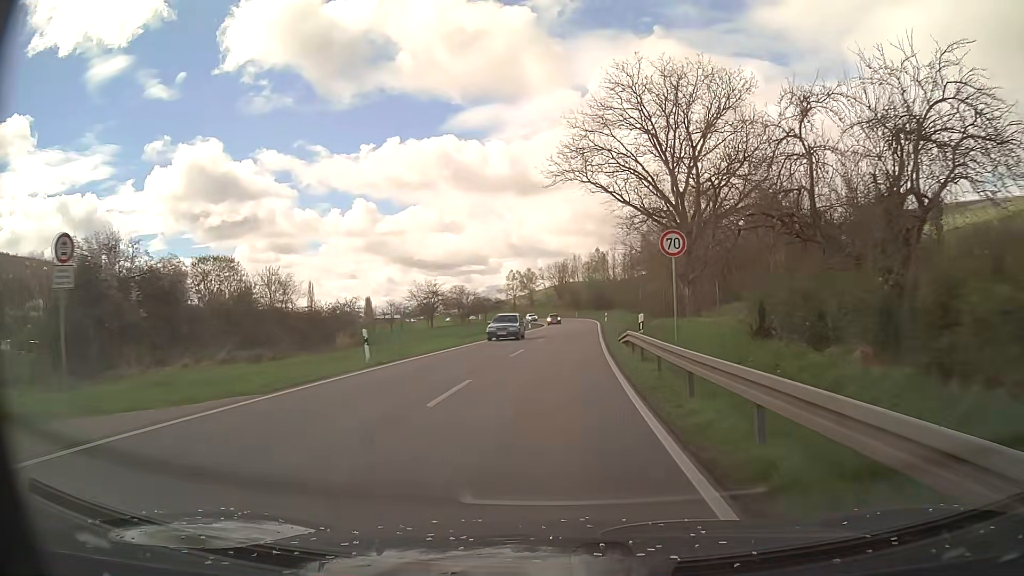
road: primary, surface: asphalt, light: Day
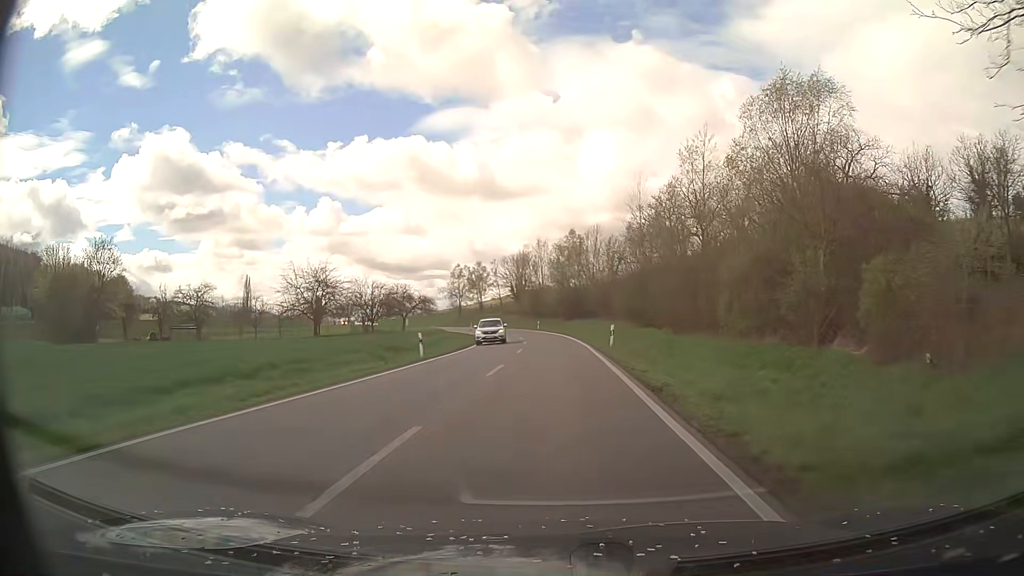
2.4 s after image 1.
(+1.3, +41.7) m; +3°
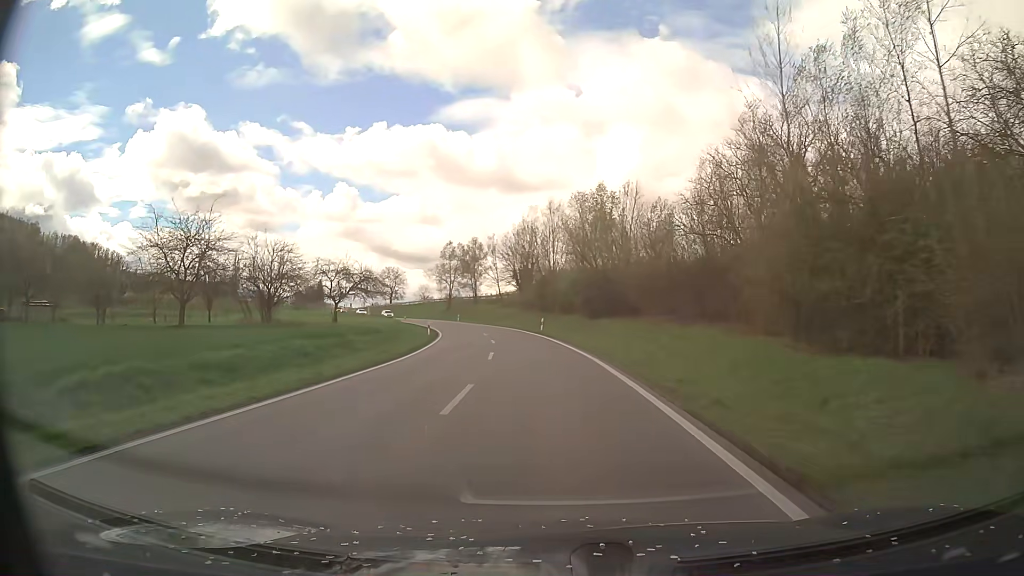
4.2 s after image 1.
(-0.2, +31.2) m; -1°
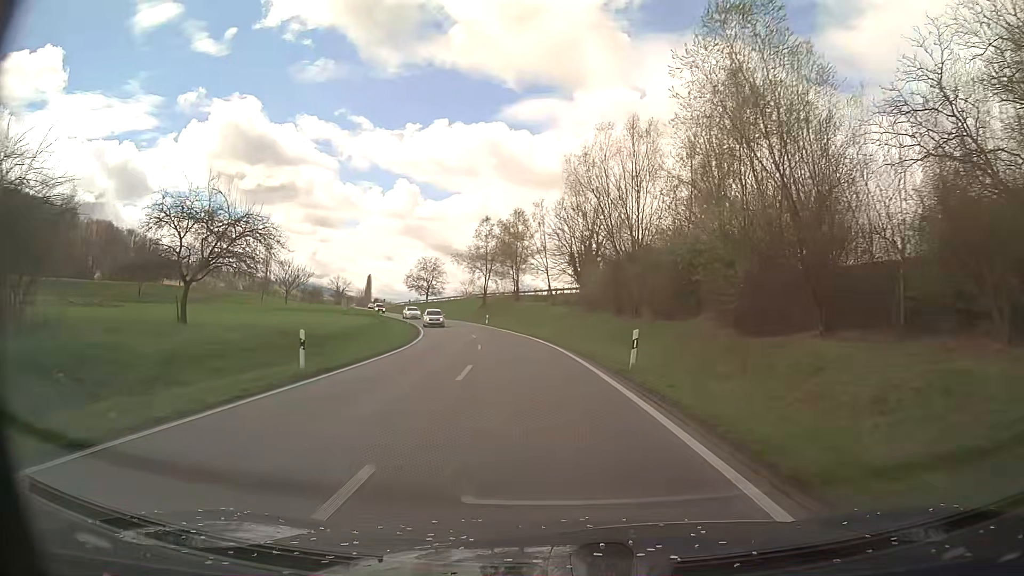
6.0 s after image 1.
(-1.1, +31.4) m; -5°
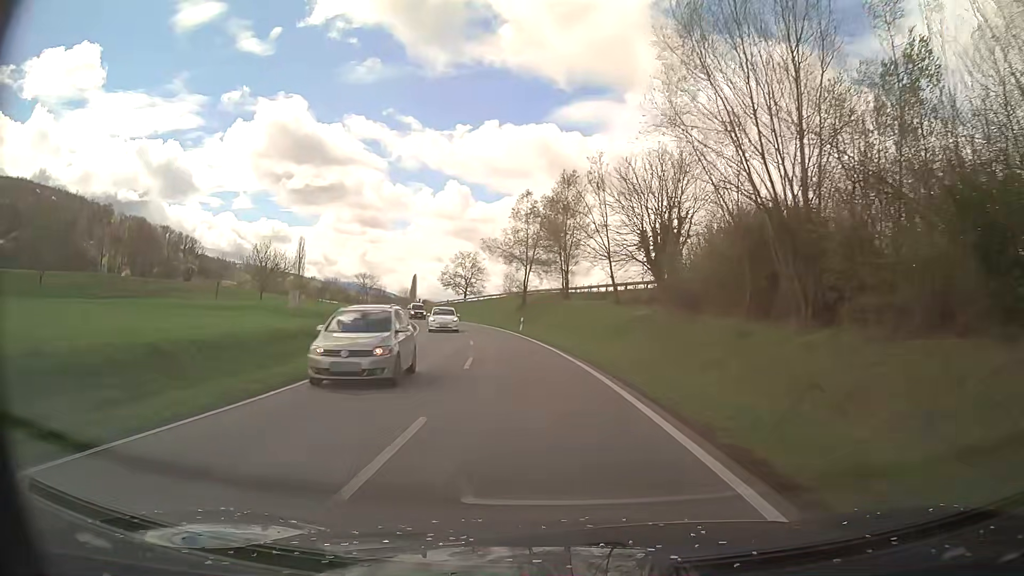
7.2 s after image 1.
(-0.8, +21.0) m; -5°
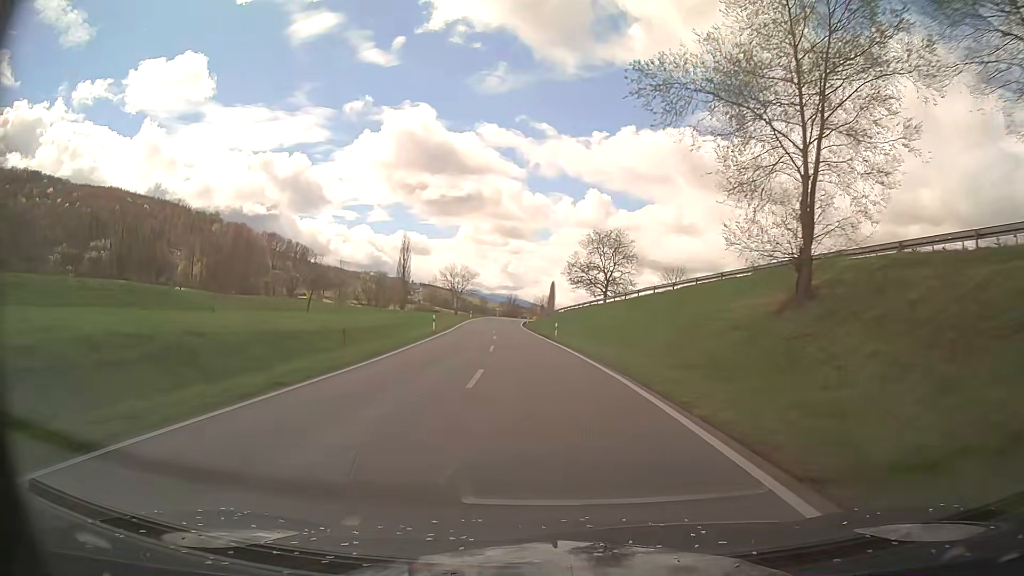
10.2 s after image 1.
(-5.6, +52.4) m; -12°
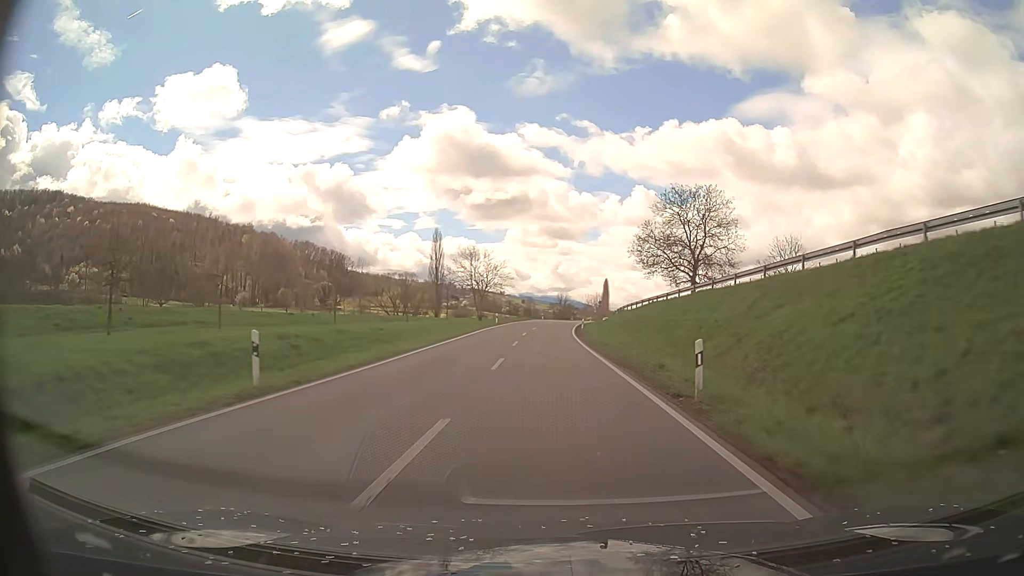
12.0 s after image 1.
(-1.2, +31.7) m; -4°
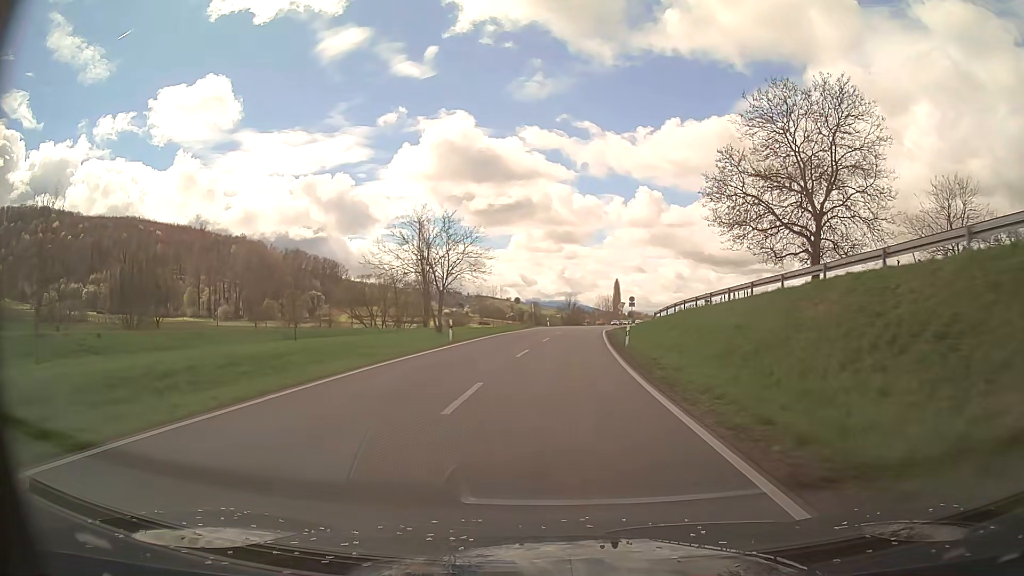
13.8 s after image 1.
(-0.4, +31.8) m; -1°
(0, +10) (0, +20) (+1, +30) (+1, +40) (+2, +50) (+3, +60) (+4, +70) (+5, +80) (+6, +90) (+7, +100) m
